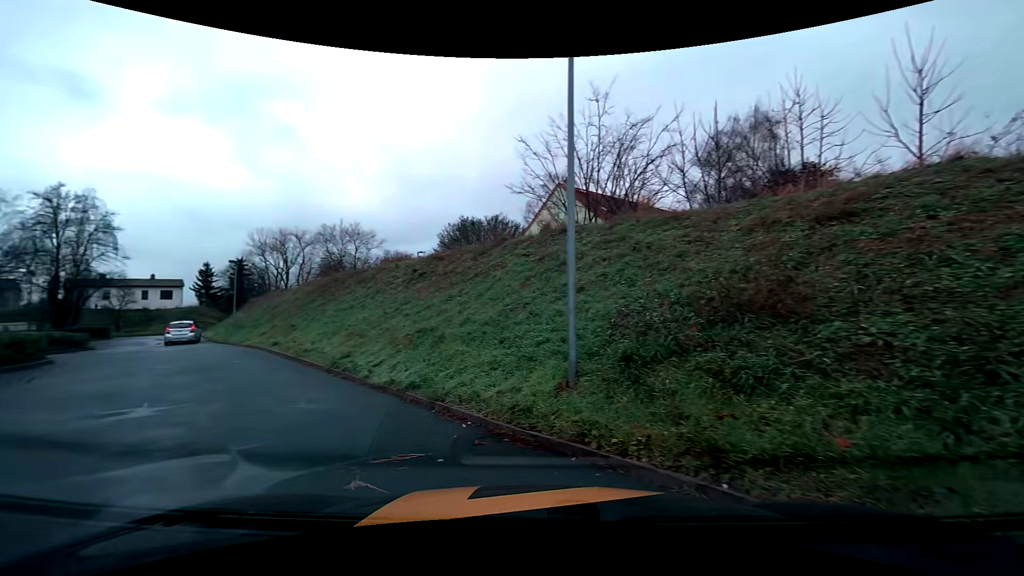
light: Day
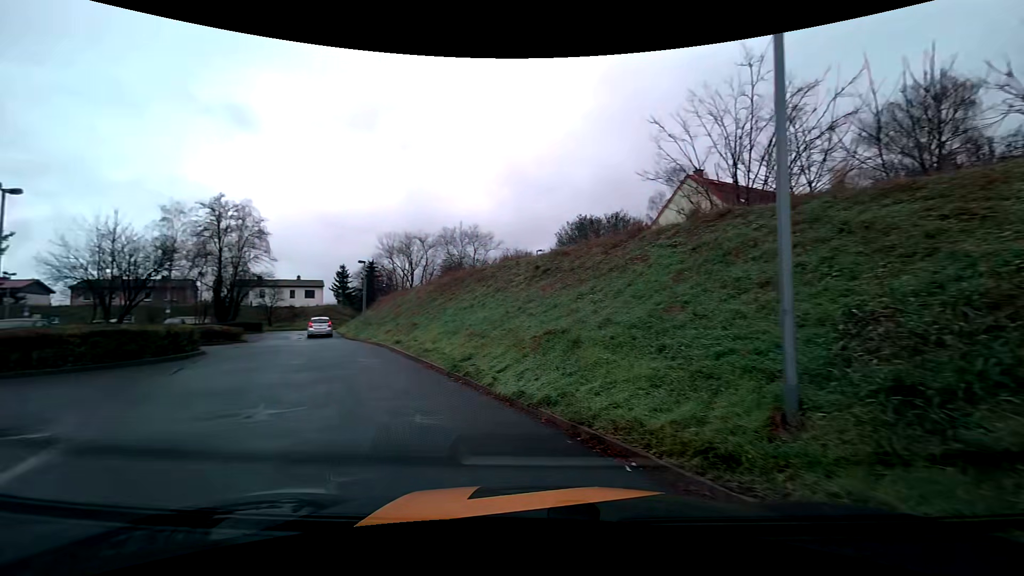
(-0.2, +1.8) m; -12°
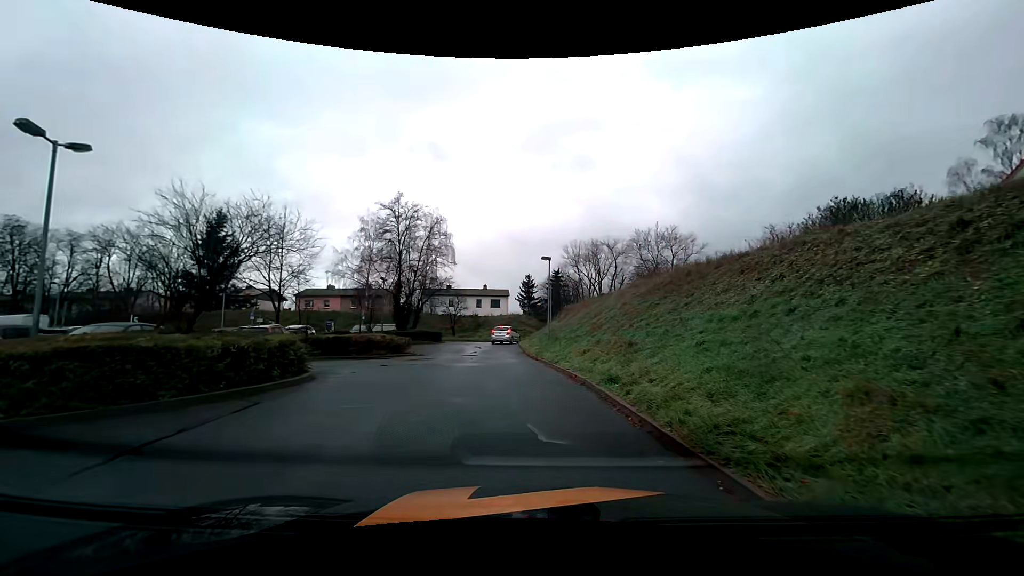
(-2.2, +9.0) m; -20°
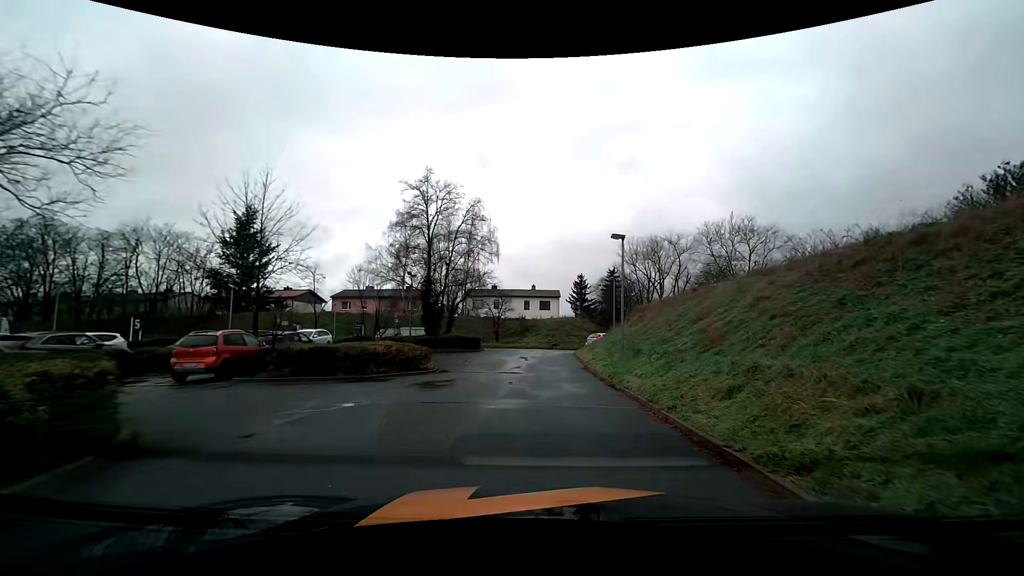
(-0.4, +7.9) m; -4°
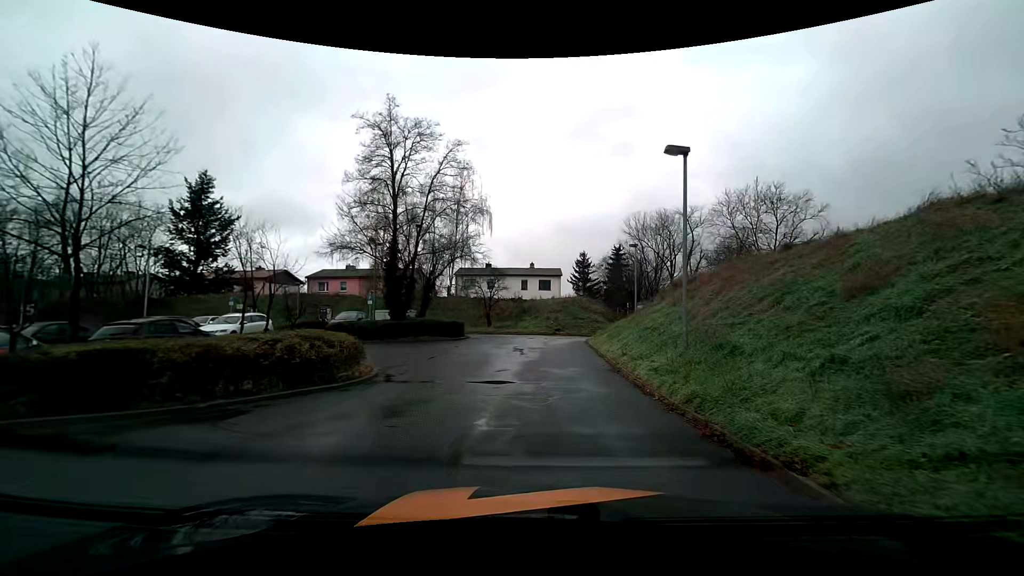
(-0.1, +8.1) m; 0°
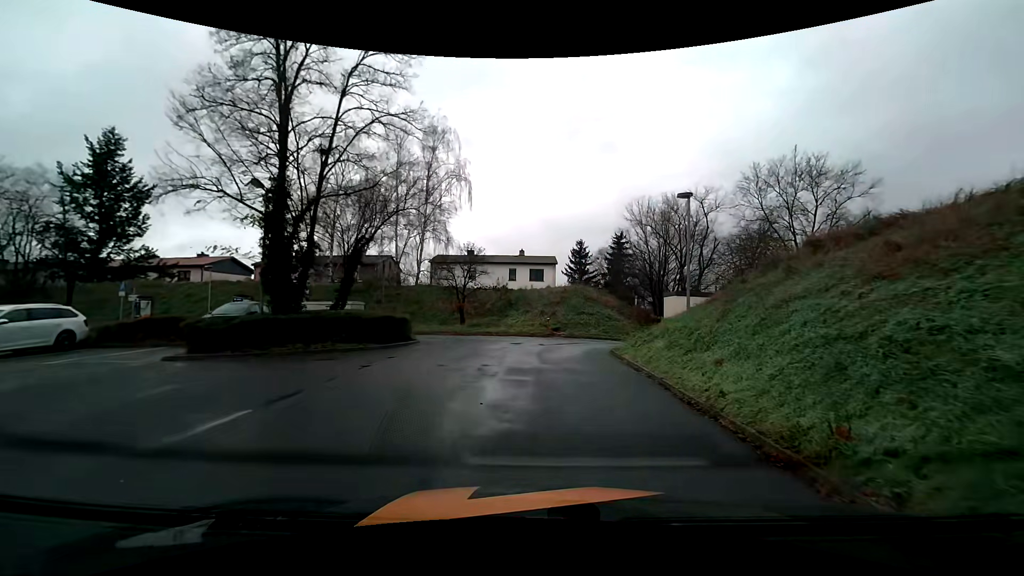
(0.0, +11.0) m; 0°
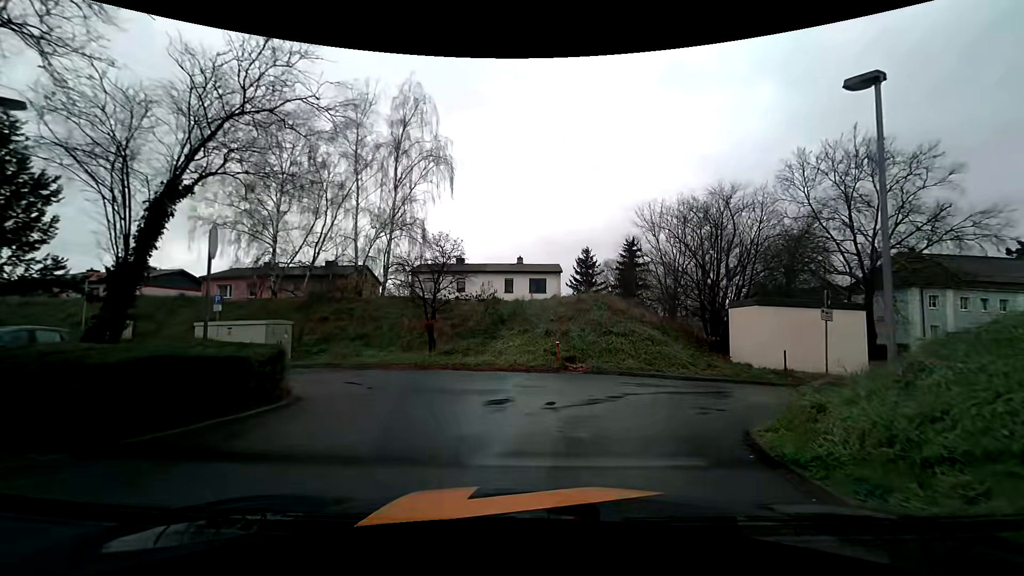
(+0.1, +9.4) m; 0°
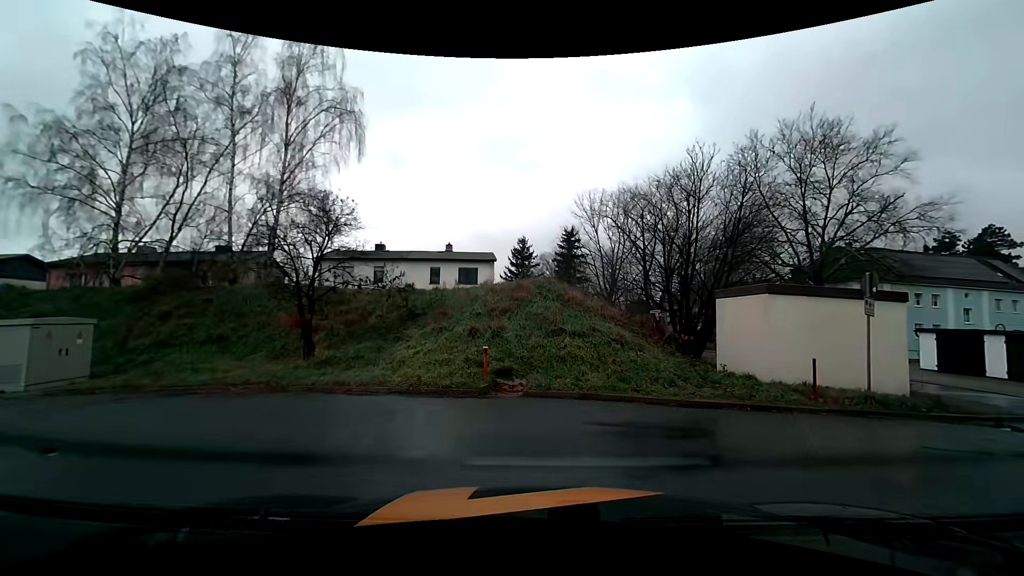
(+0.2, +5.7) m; +8°
